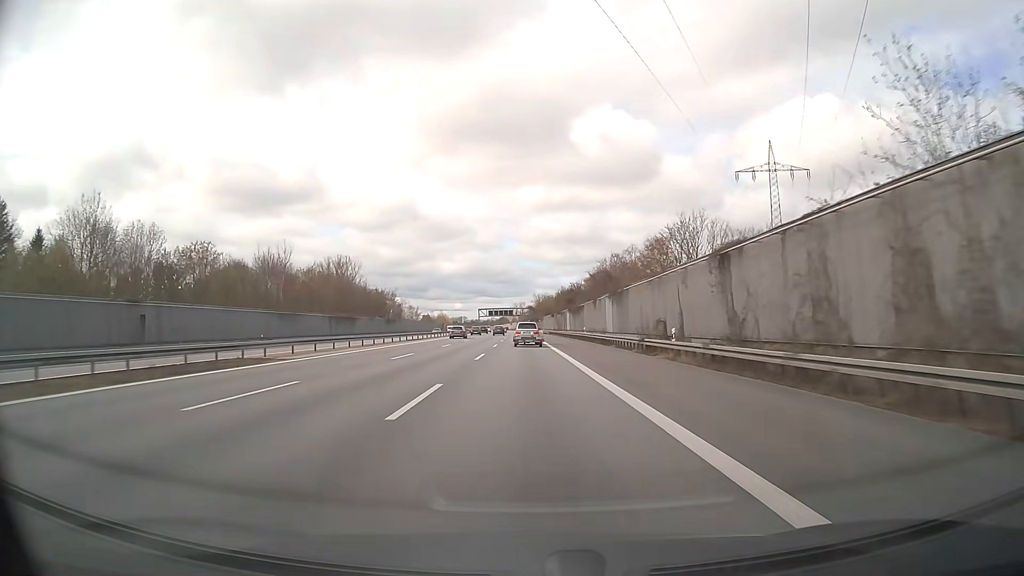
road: motorway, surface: asphalt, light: Day
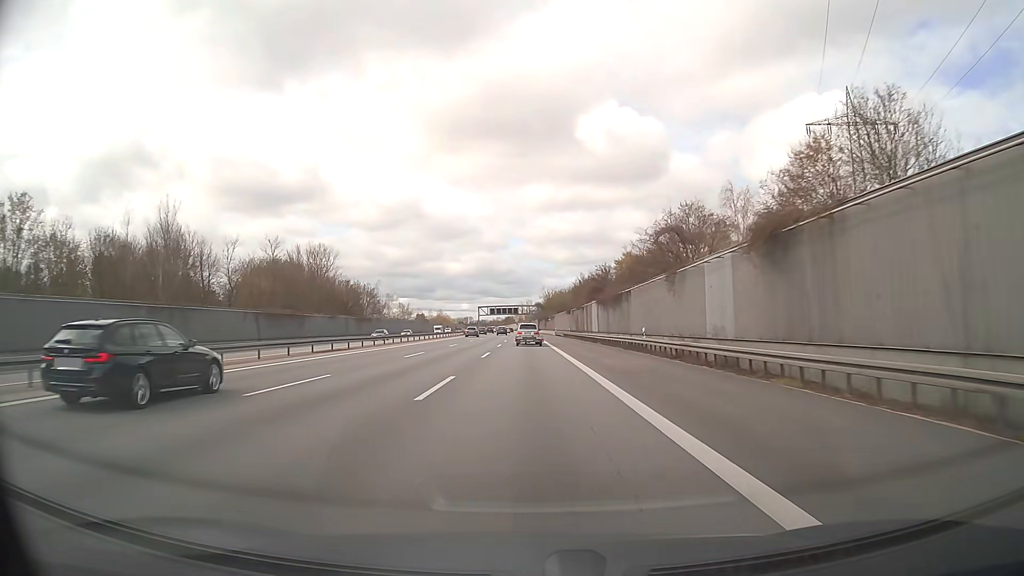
(-0.2, +33.3) m; -1°
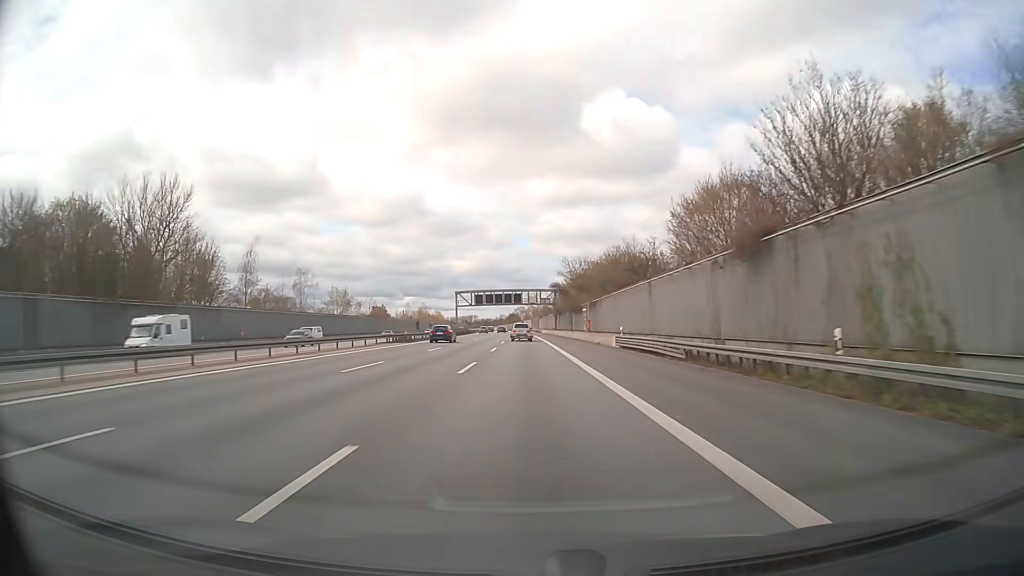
(-0.5, +83.2) m; -1°
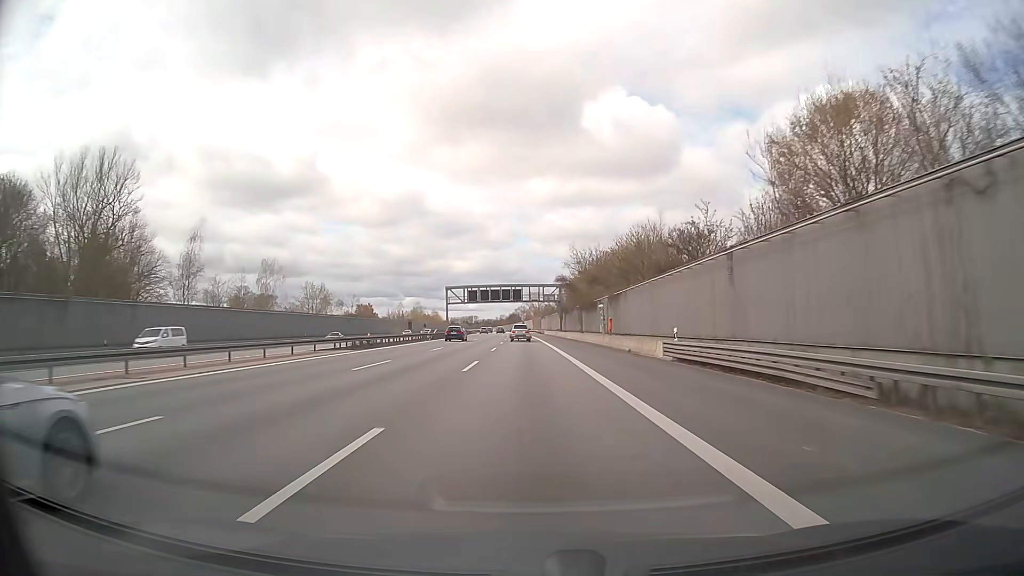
(0.0, +16.6) m; 0°
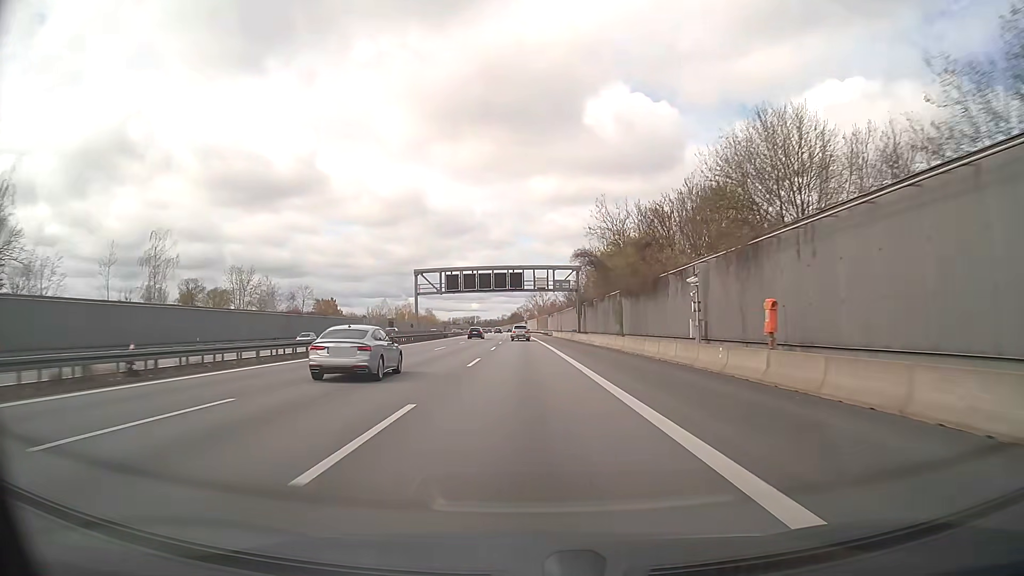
(-0.2, +33.2) m; -1°
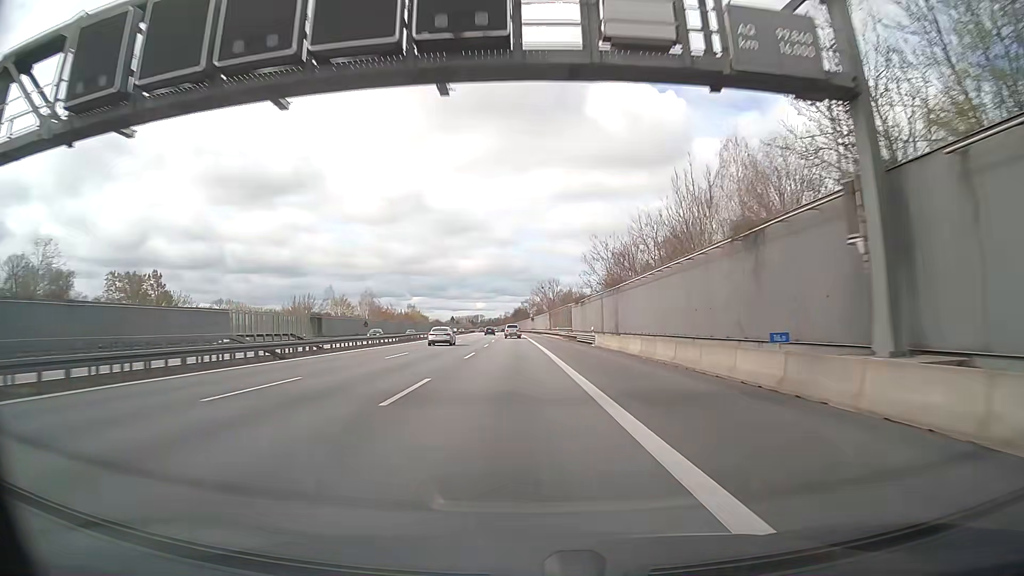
(-0.2, +66.5) m; 0°
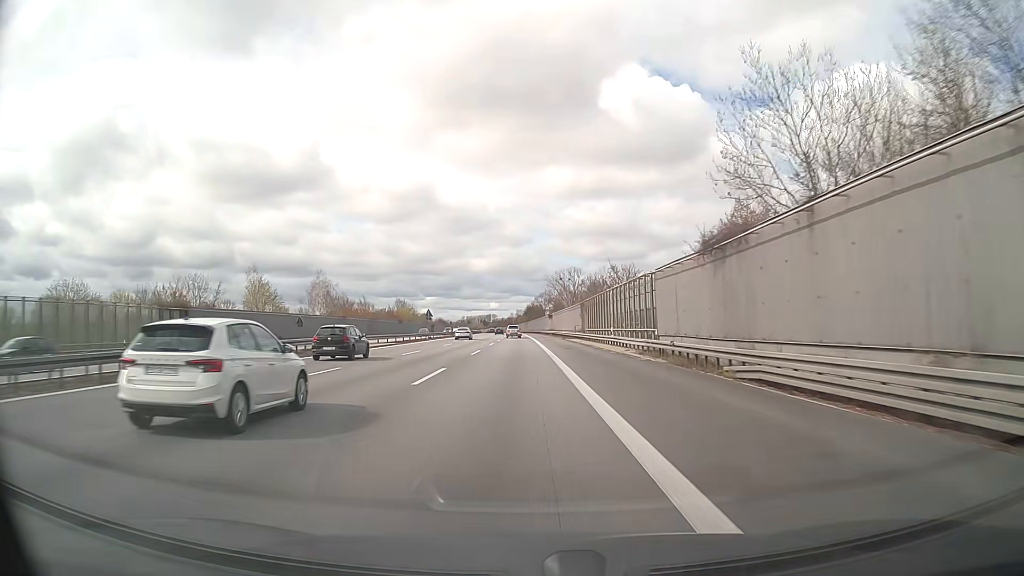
(-0.5, +49.8) m; -1°
(0, +10) (0, +20) (0, +30) (0, +40) (-1, +50) (-1, +60) (-1, +70) (-1, +80) (-1, +90) (-2, +100) m
